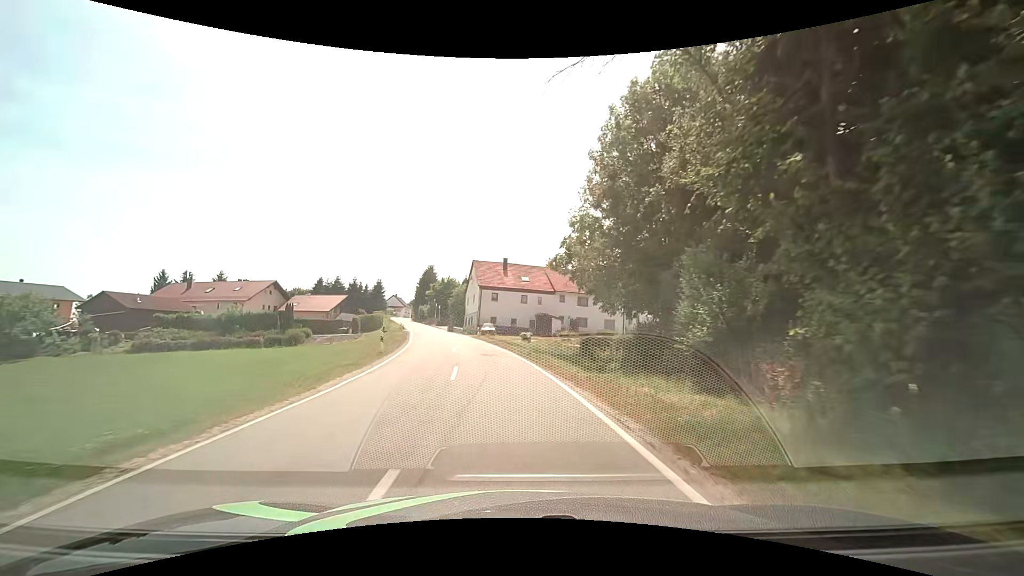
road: secondary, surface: asphalt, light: Day
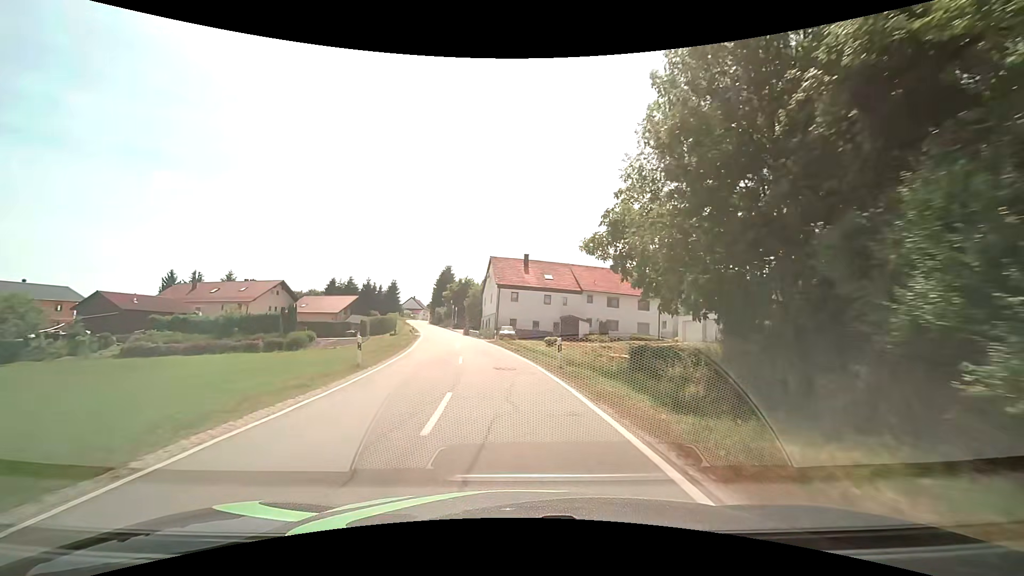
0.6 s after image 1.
(-0.2, +6.3) m; -3°
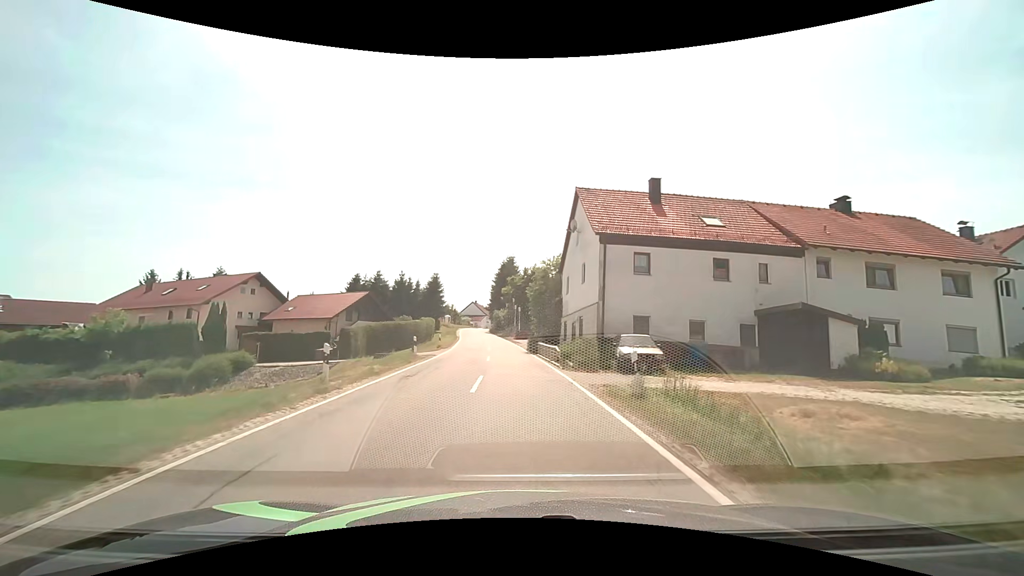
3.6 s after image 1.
(-2.4, +30.8) m; -8°
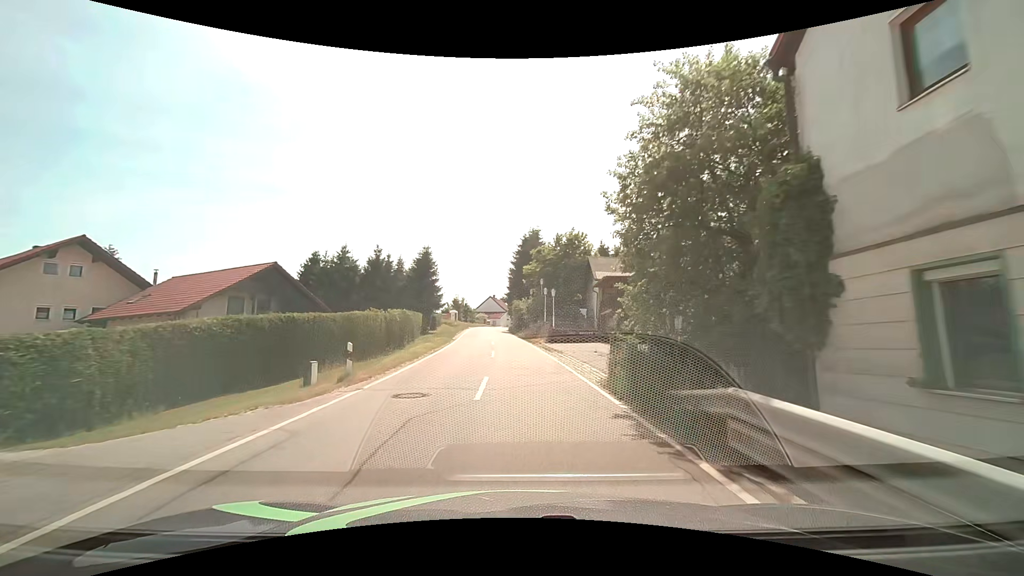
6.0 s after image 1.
(-0.7, +25.5) m; -3°
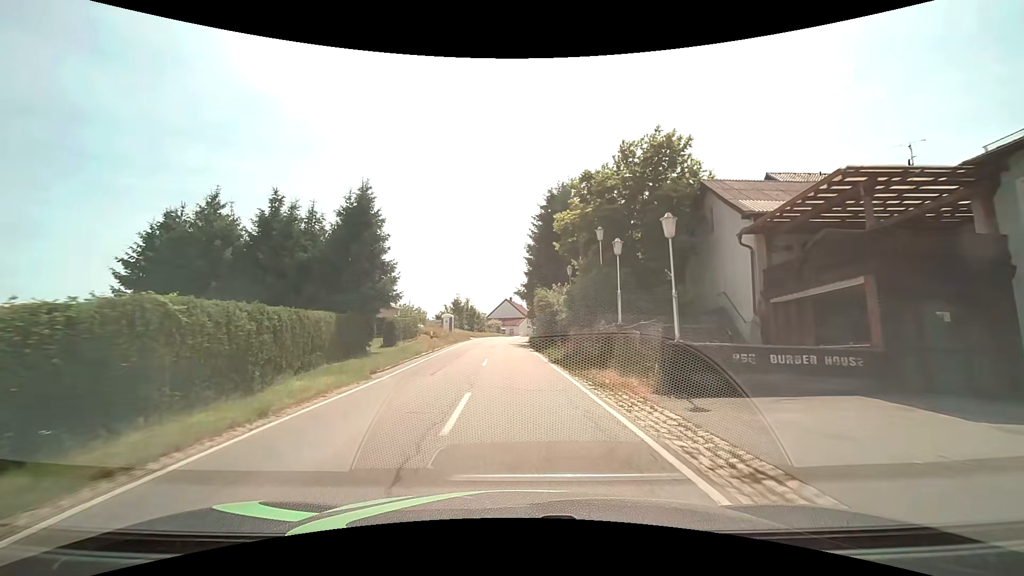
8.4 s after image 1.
(0.0, +26.6) m; -2°
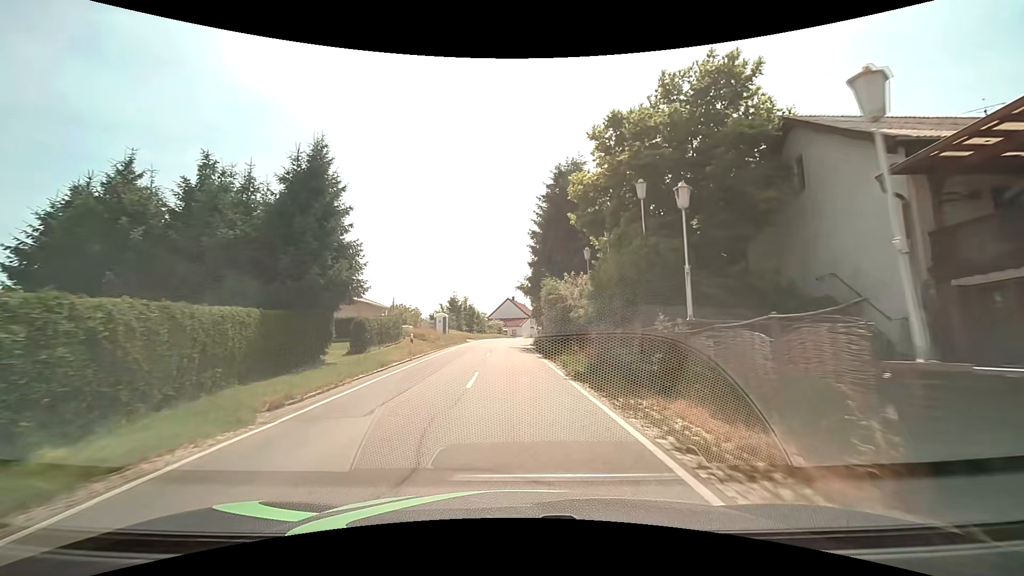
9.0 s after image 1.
(0.0, +6.7) m; 0°
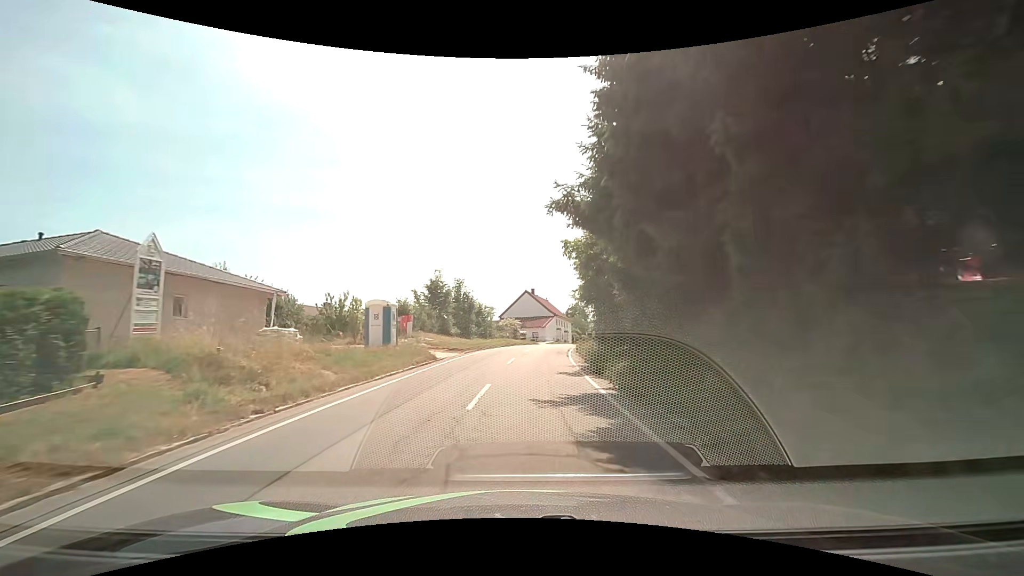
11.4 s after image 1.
(-0.5, +26.8) m; -2°
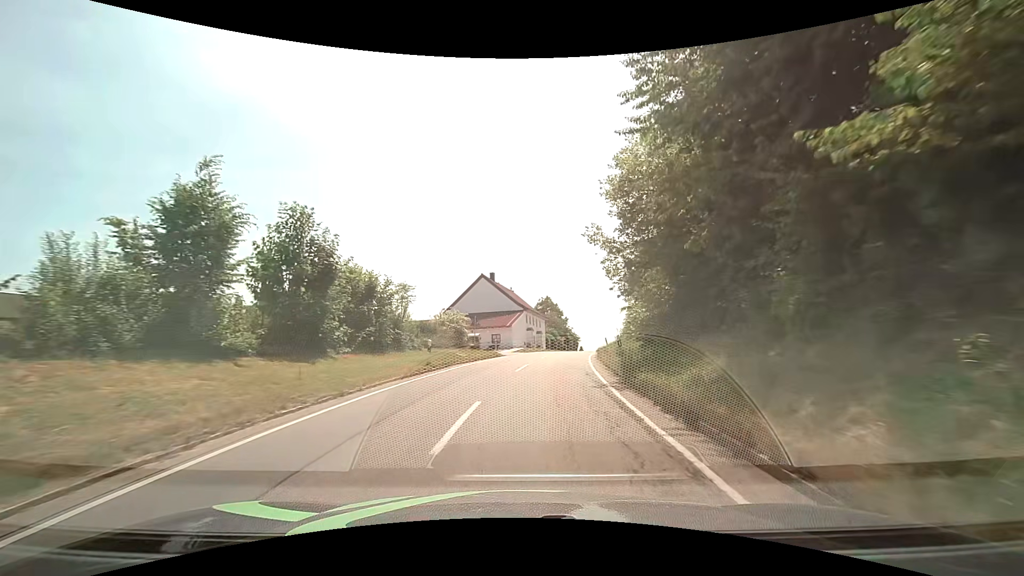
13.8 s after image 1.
(+0.7, +26.5) m; +5°
(0, +10) (+1, +20) (+2, +30) (+4, +40) (+5, +50) (+7, +59) (+9, +69) (+11, +79) (+13, +89) (+15, +99) m
